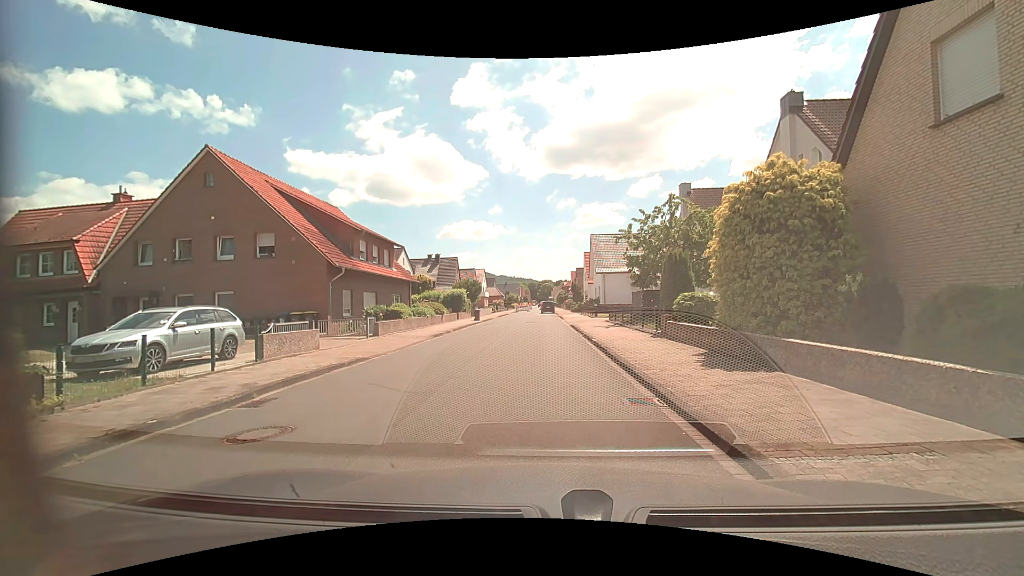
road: residential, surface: asphalt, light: Day
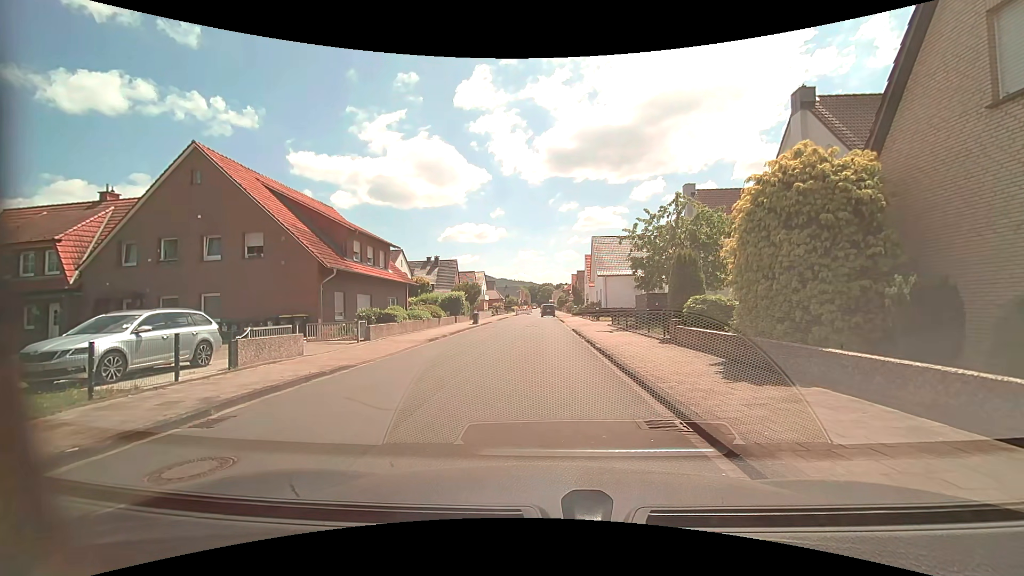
(0.0, +1.1) m; 0°
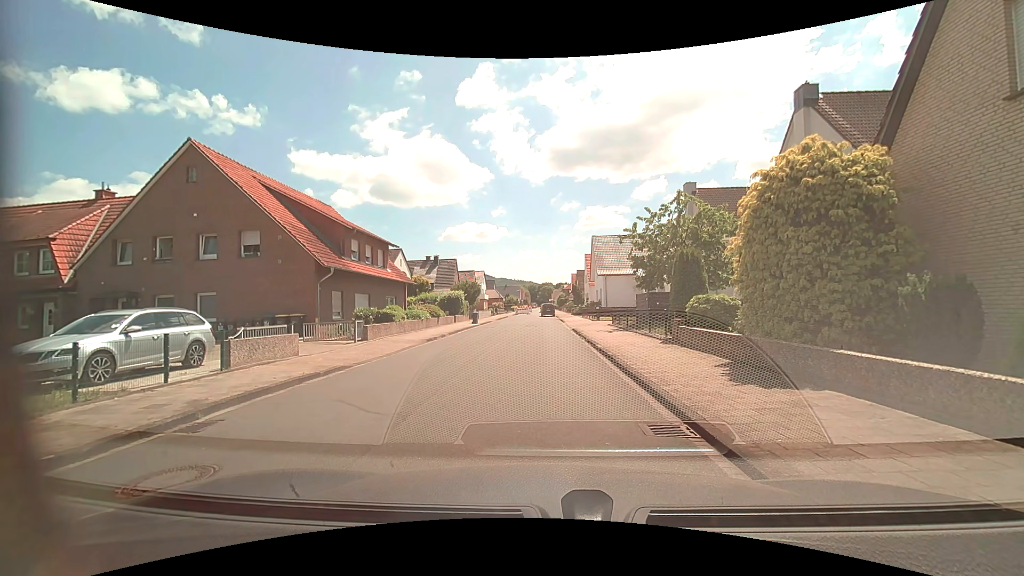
(0.0, +0.4) m; 0°
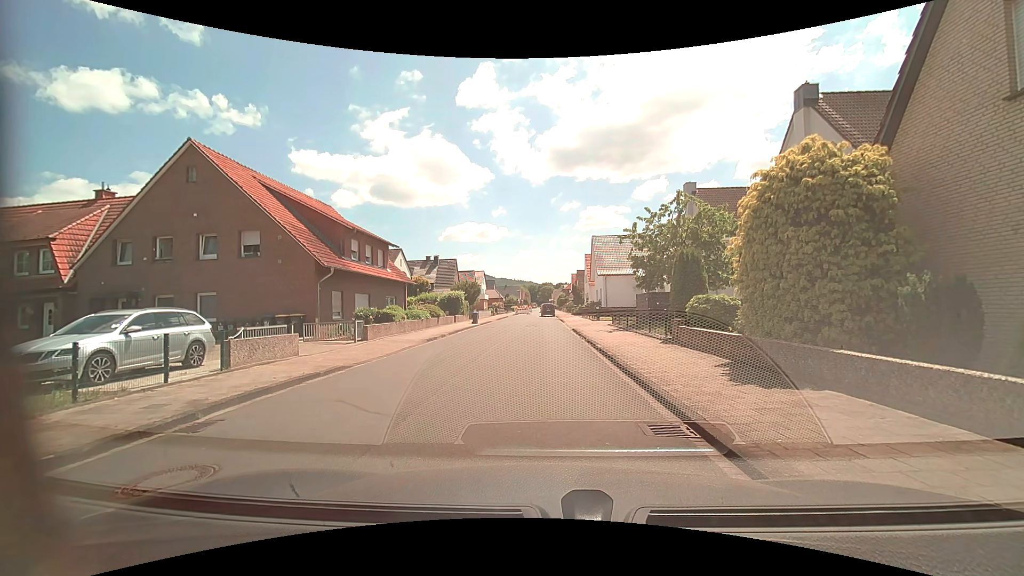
(0.0, 0.0) m; 0°
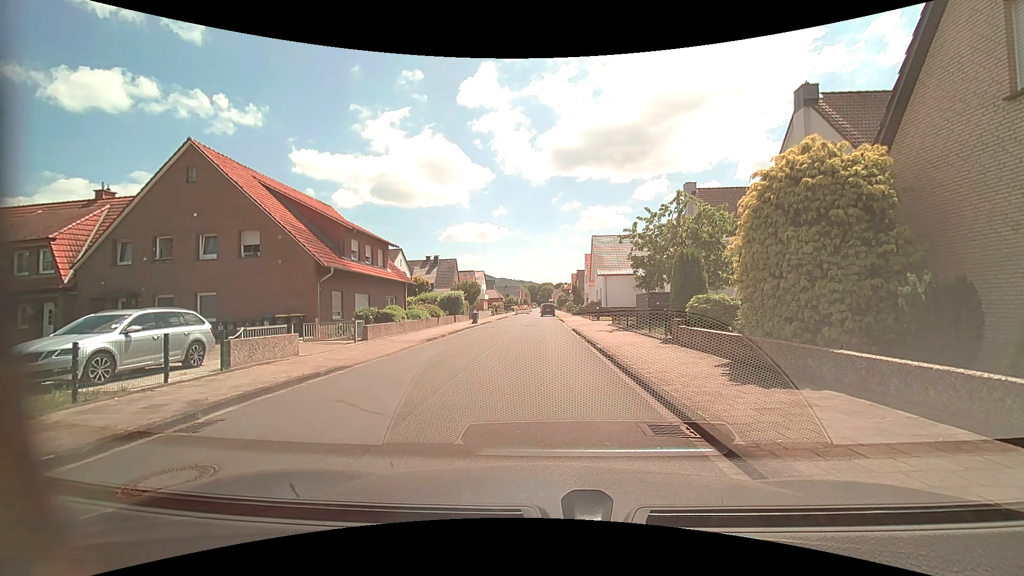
(0.0, 0.0) m; 0°
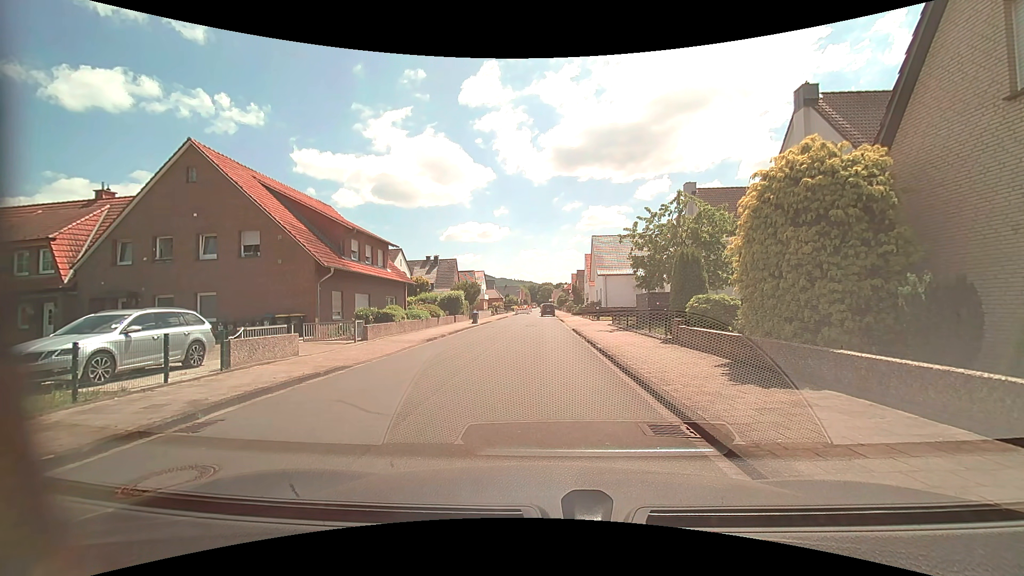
(0.0, 0.0) m; 0°
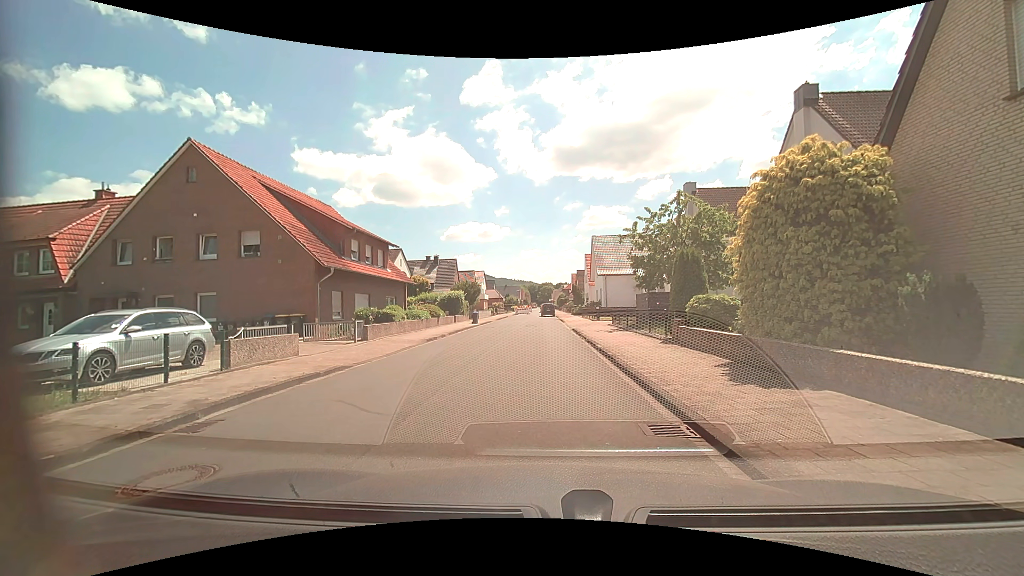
(0.0, 0.0) m; 0°
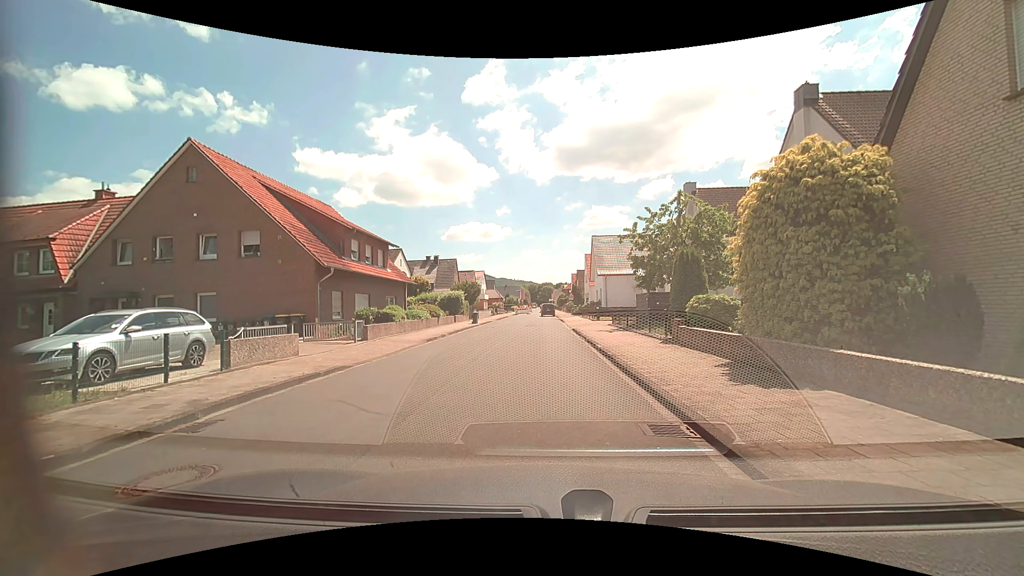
(0.0, 0.0) m; 0°
(0, +10) (0, +20) (-1, +30) (-1, +40) (-2, +50) (-3, +60) (-3, +70) (-2, +80) (-2, +90) (-4, +99) m
